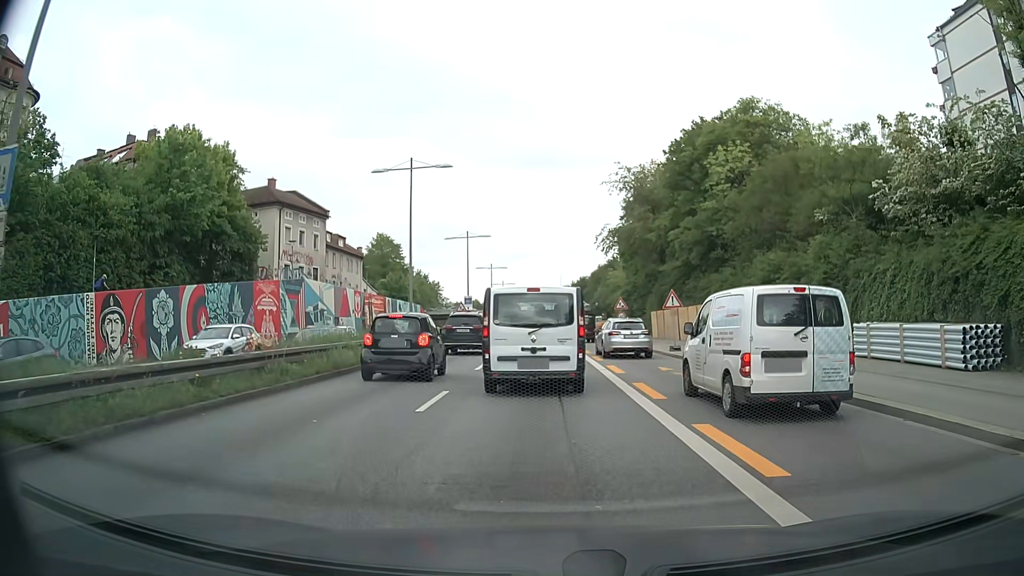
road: trunk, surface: asphalt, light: Day
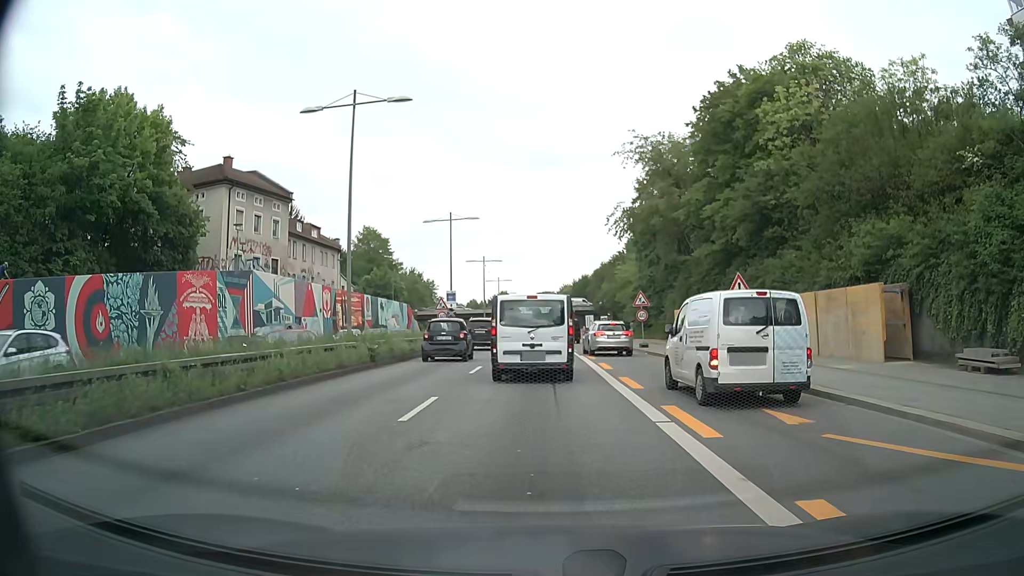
(0.0, +10.0) m; 0°
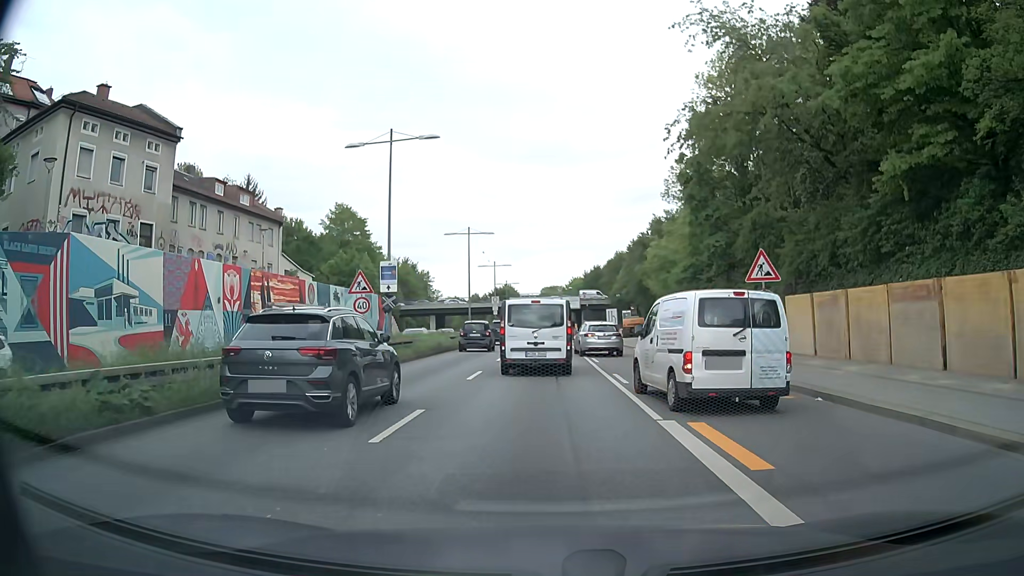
(-0.1, +20.0) m; -1°
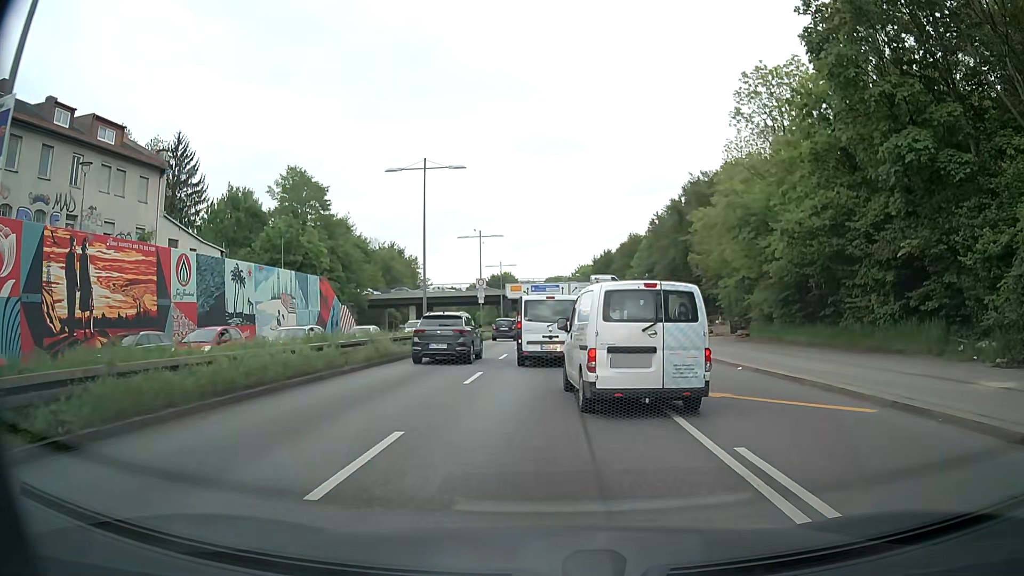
(-0.1, +20.6) m; -1°
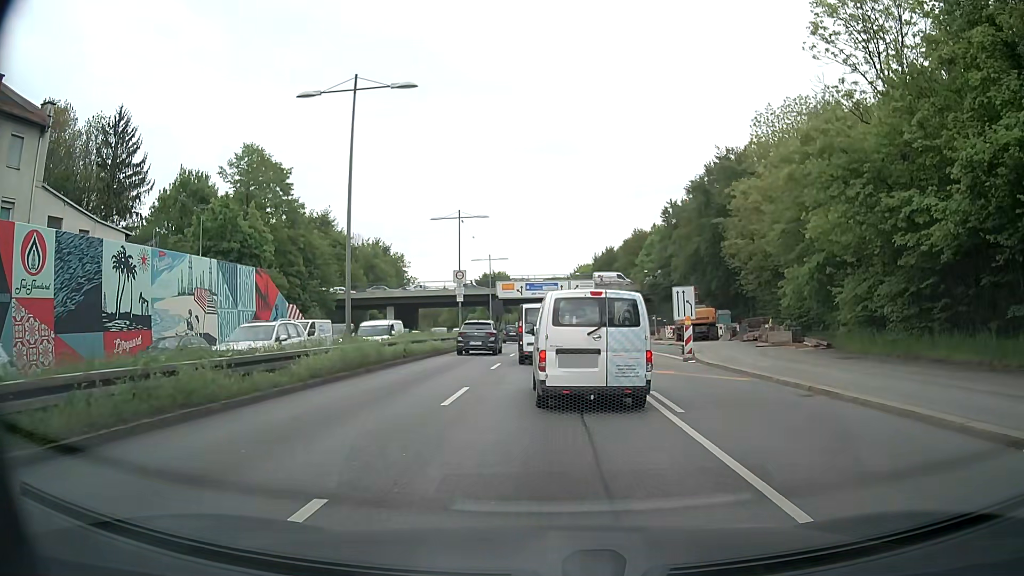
(+0.1, +12.0) m; 0°
(0, +10) (0, +20) (0, +30) (0, +40) (0, +50) (+1, +60) (+1, +70) (+1, +80) (+1, +90) (+1, +100) m
